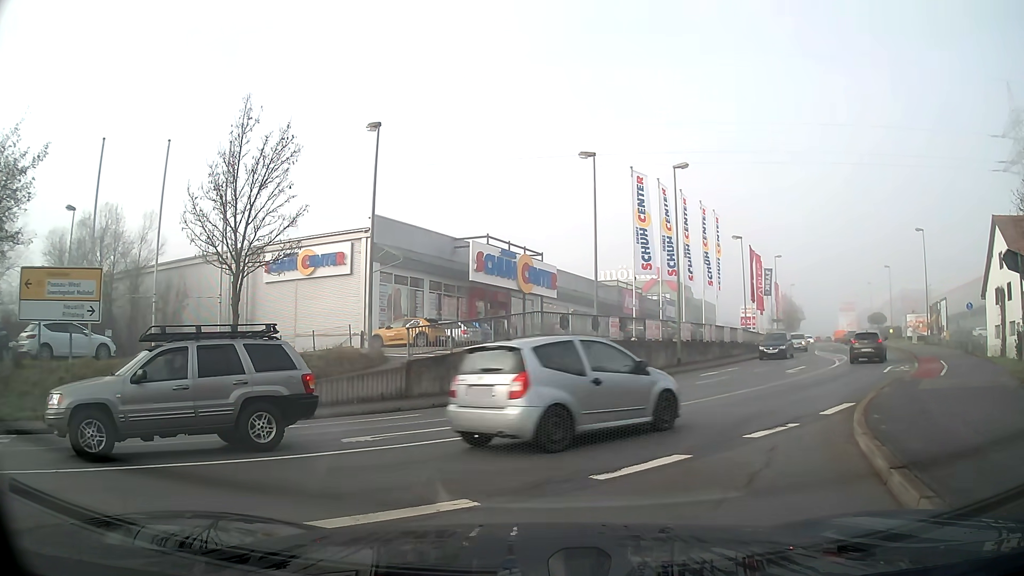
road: primary_link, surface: asphalt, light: Day
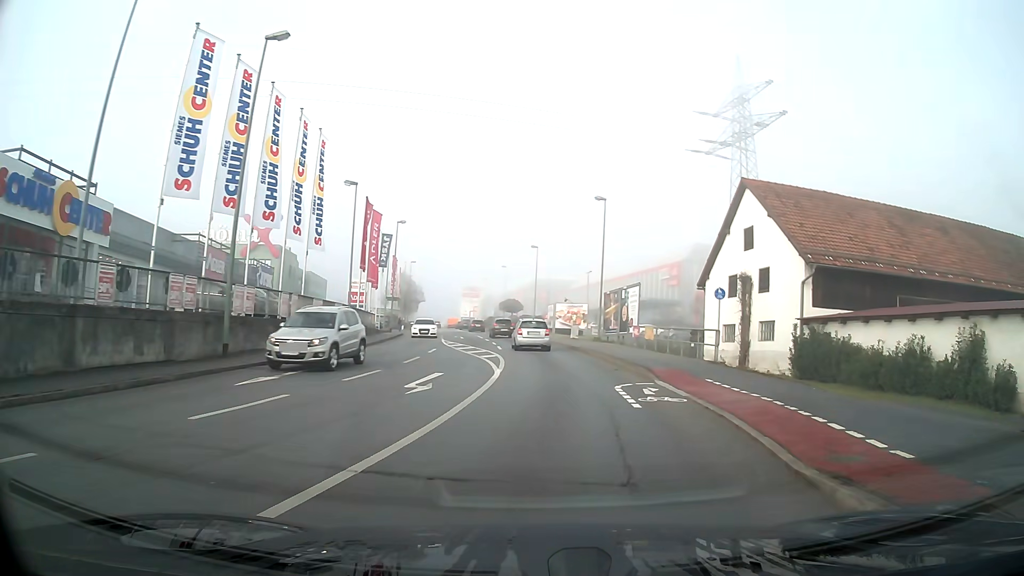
(+4.8, +13.3) m; +35°
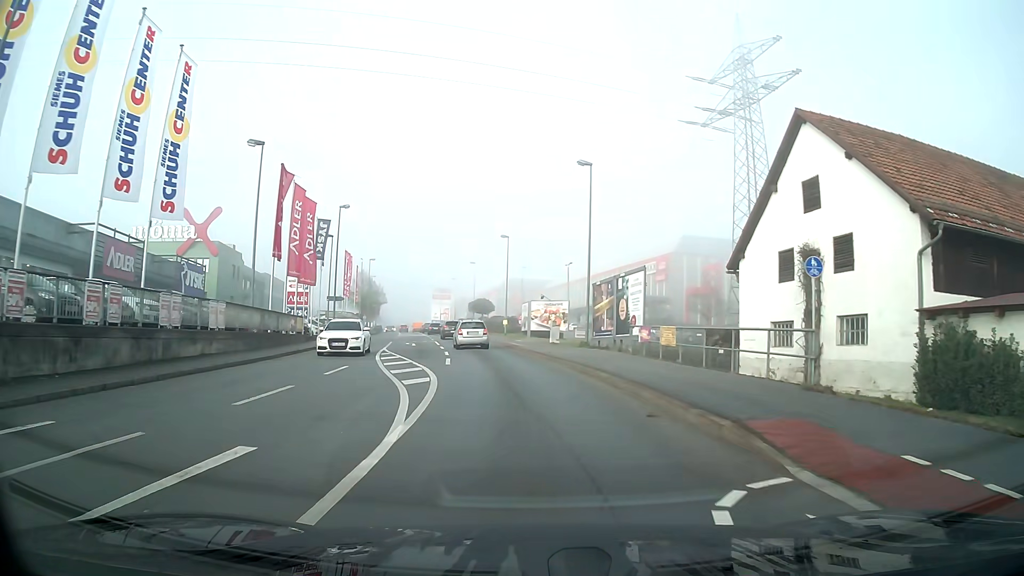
(+0.1, +10.7) m; 0°
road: tertiary
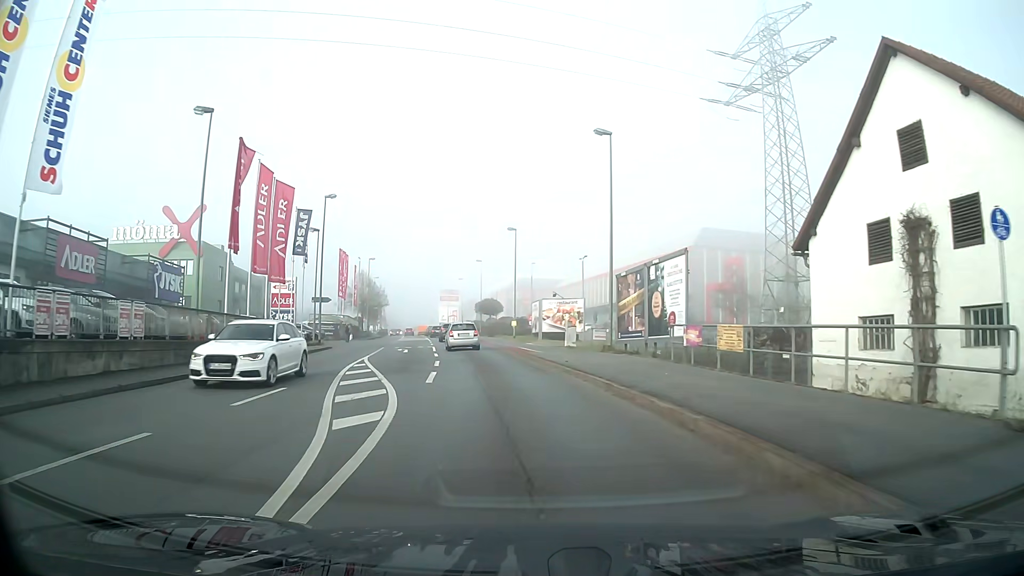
(-0.1, +6.1) m; -1°
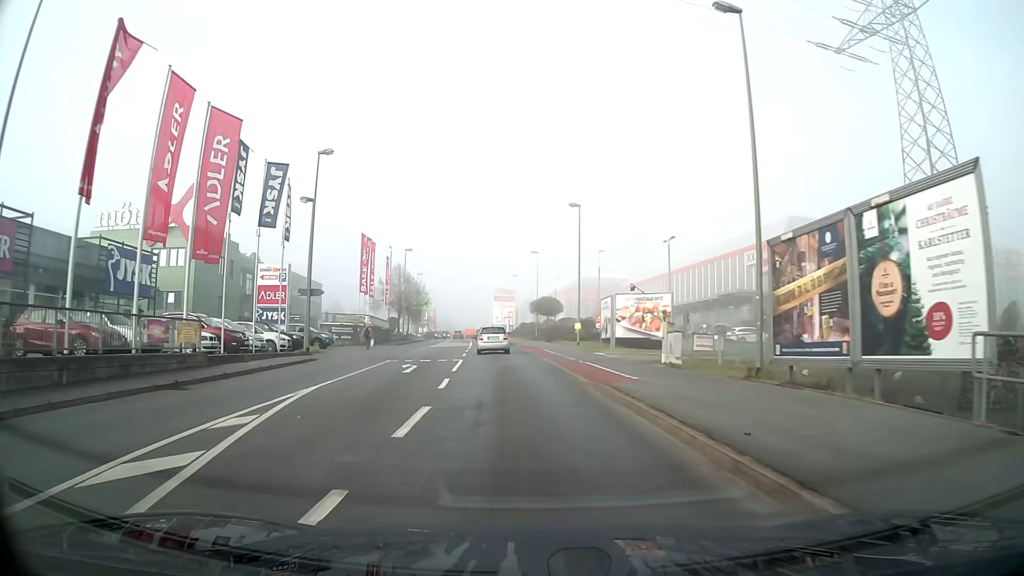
(-0.6, +13.2) m; -5°
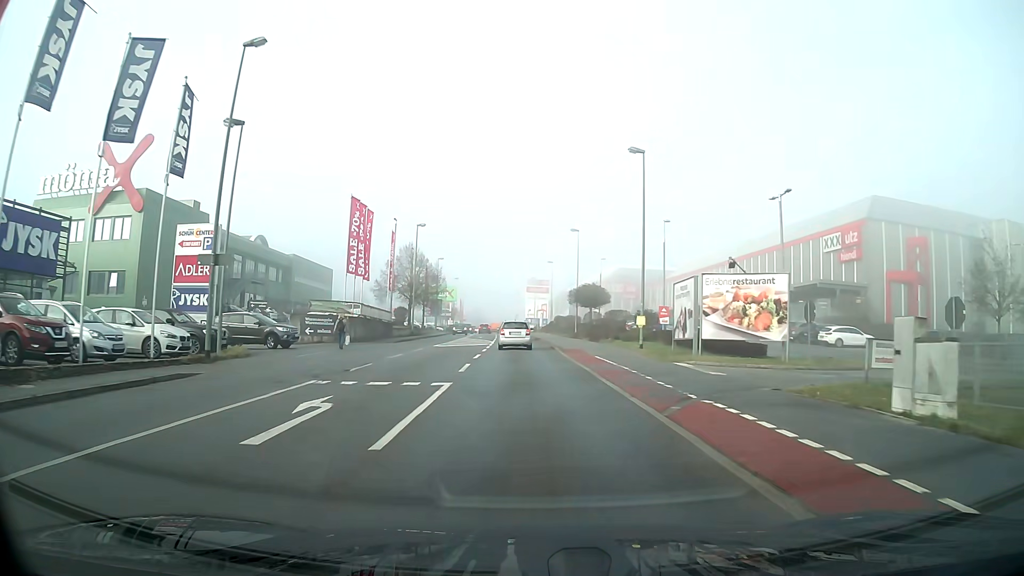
(-0.3, +13.7) m; -2°
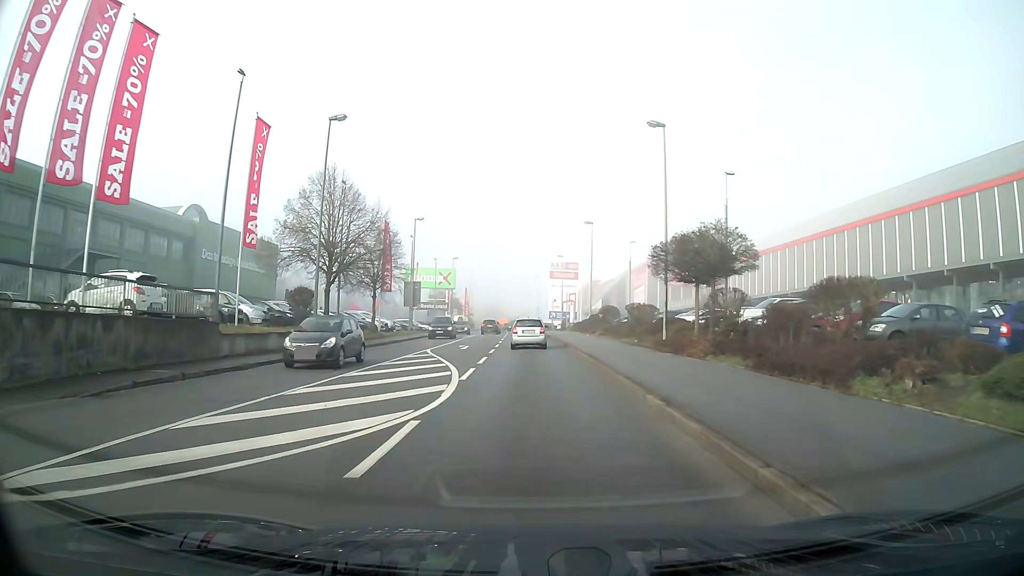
(-0.6, +33.0) m; -2°
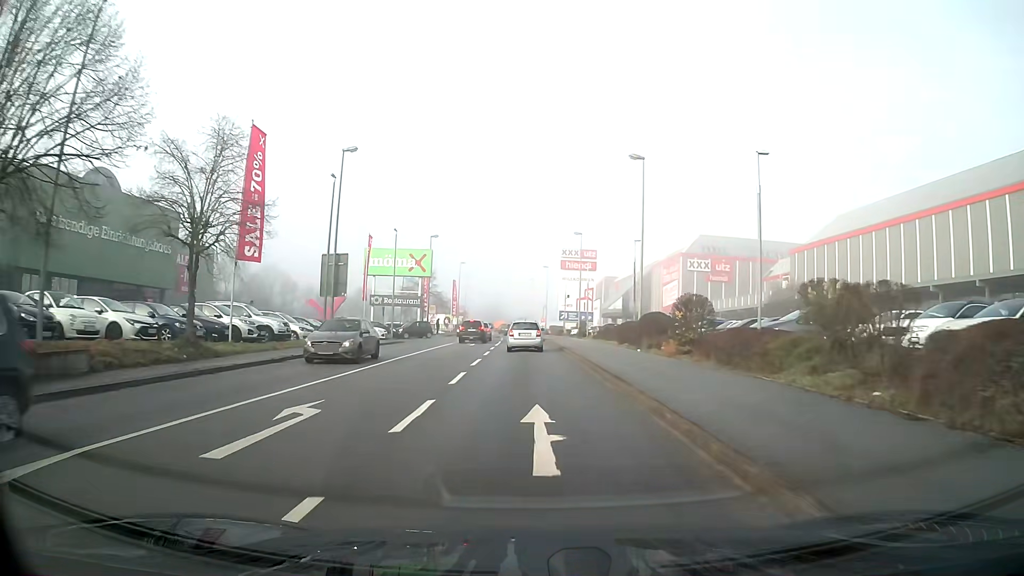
(-0.1, +25.1) m; 0°
(0, +10) (0, +20) (0, +30) (0, +40) (-1, +50) (-1, +60) (-1, +70) (-2, +80) (-3, +90) (-4, +100) m
